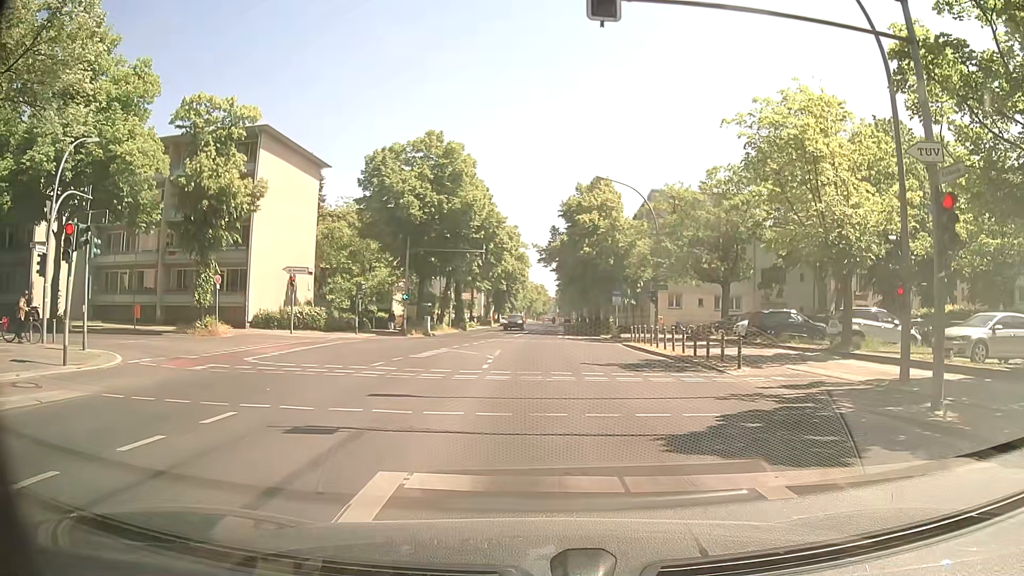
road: secondary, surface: asphalt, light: Day
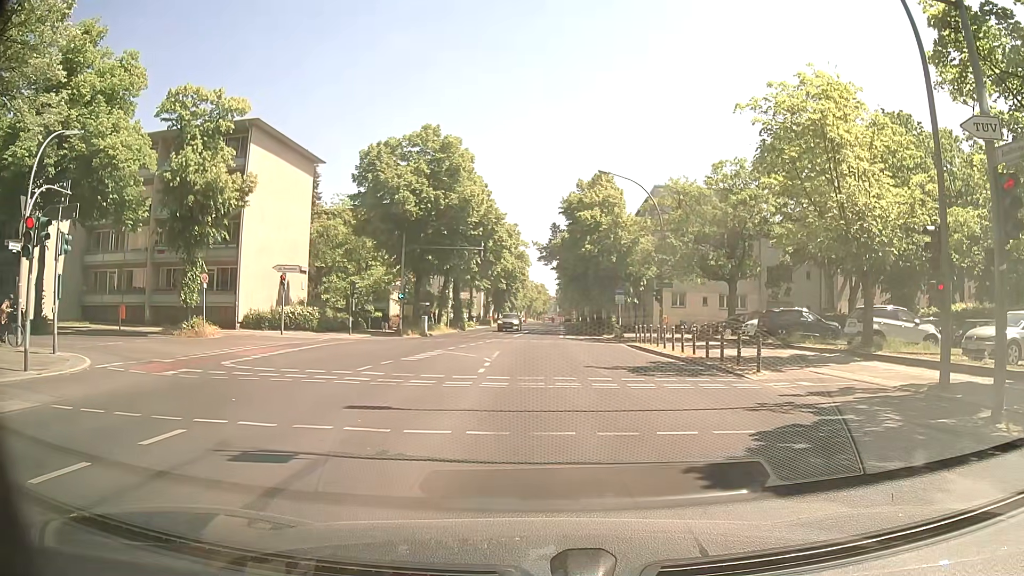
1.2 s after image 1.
(0.0, +1.4) m; -2°
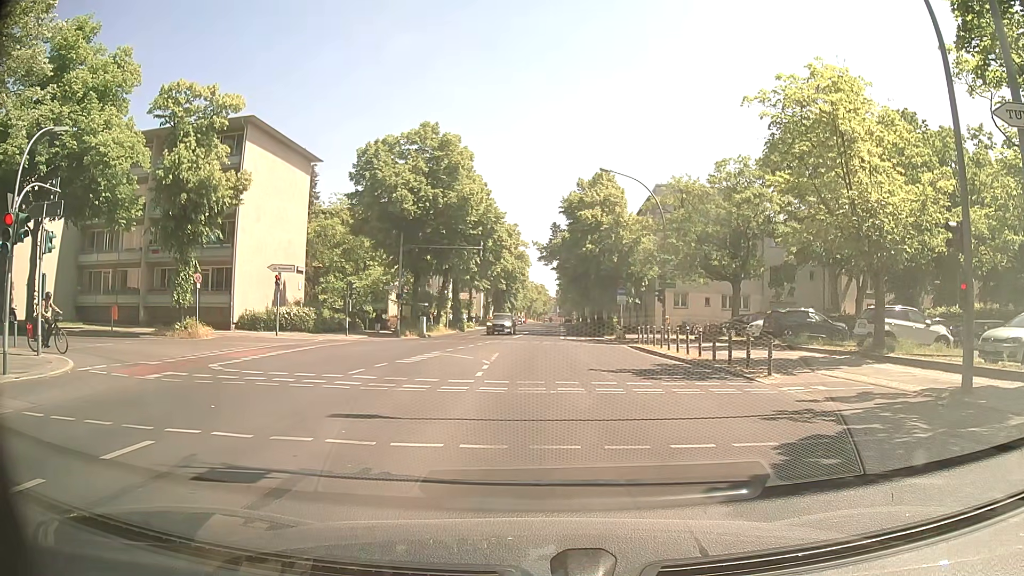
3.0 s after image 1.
(0.0, +0.7) m; 0°
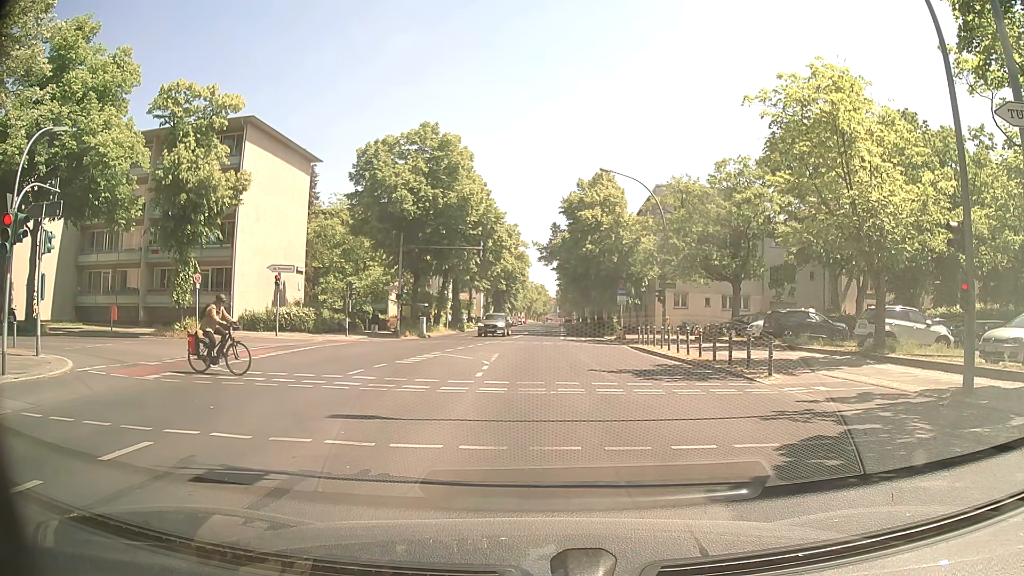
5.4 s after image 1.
(0.0, +0.1) m; 0°
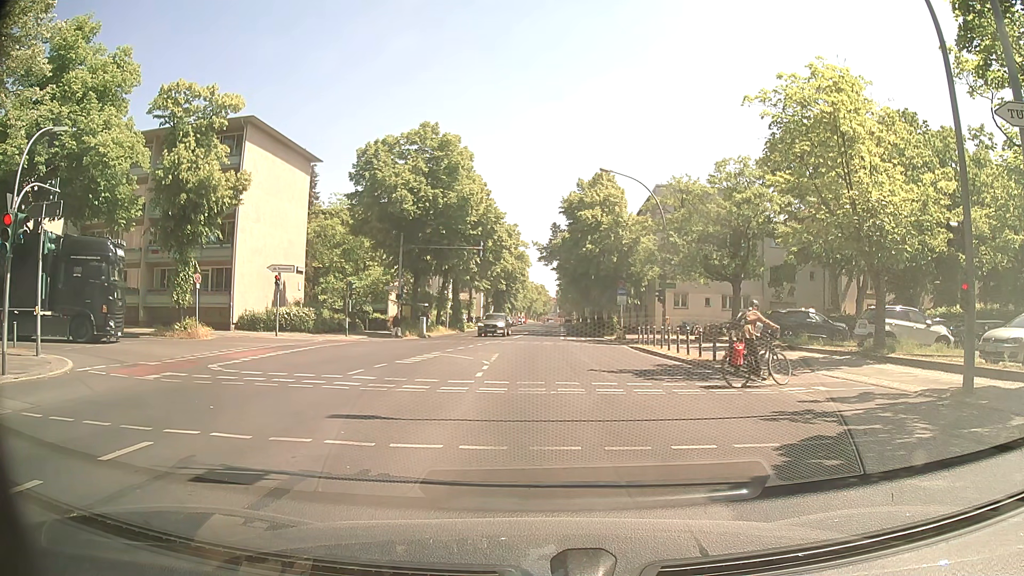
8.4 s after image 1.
(0.0, 0.0) m; 0°
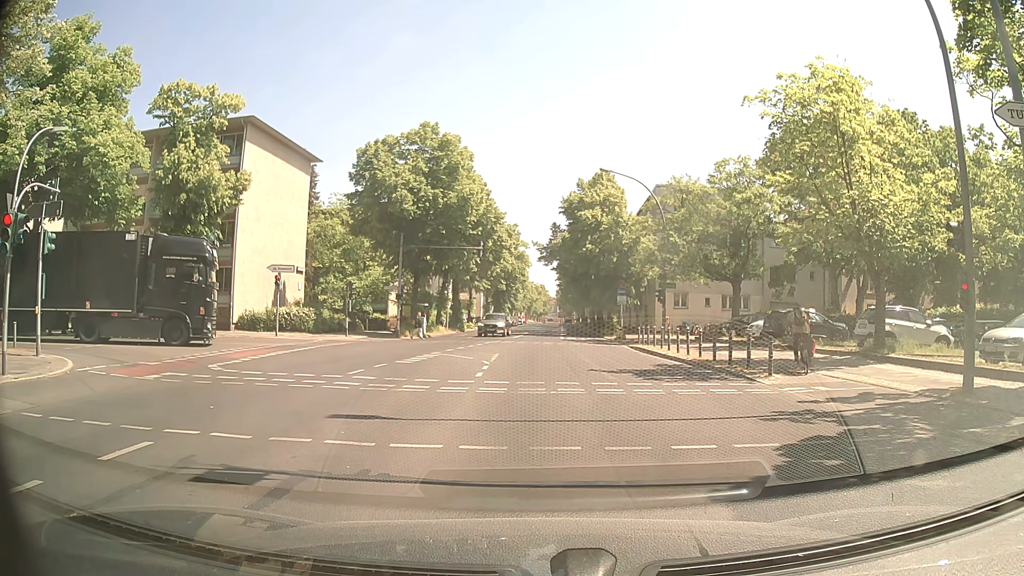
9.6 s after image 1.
(0.0, 0.0) m; 0°
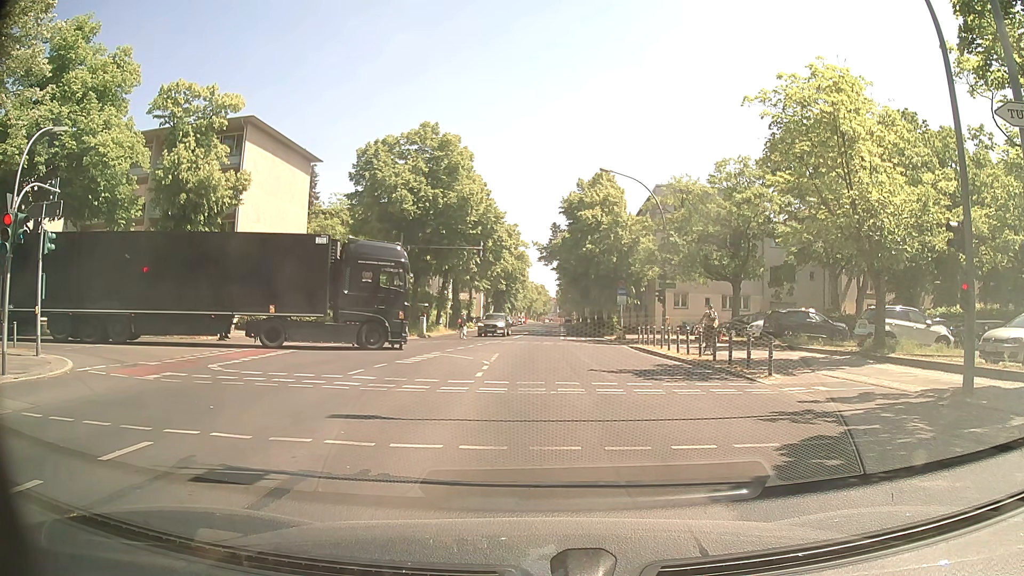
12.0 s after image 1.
(0.0, 0.0) m; 0°
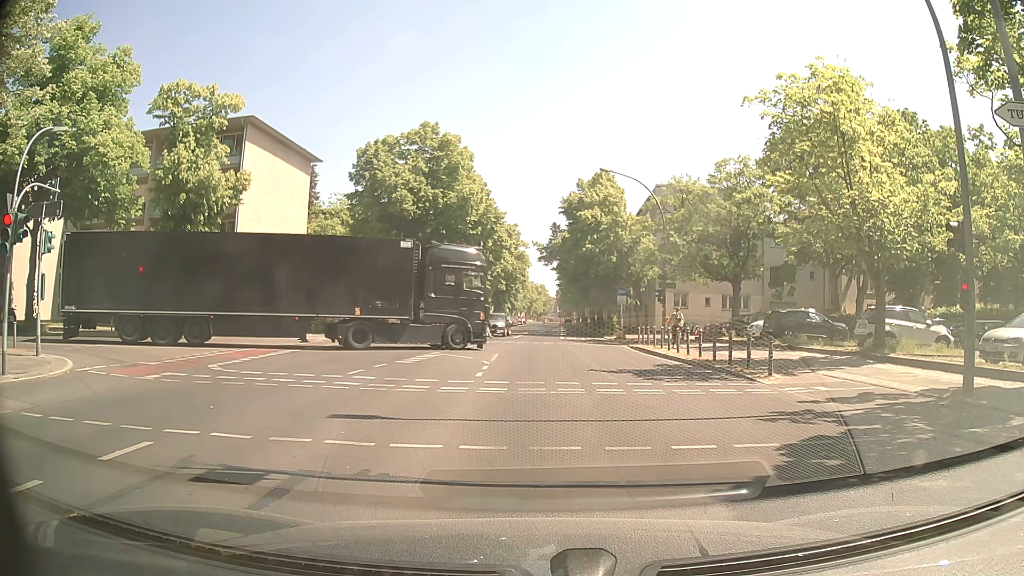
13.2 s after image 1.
(0.0, 0.0) m; 0°
